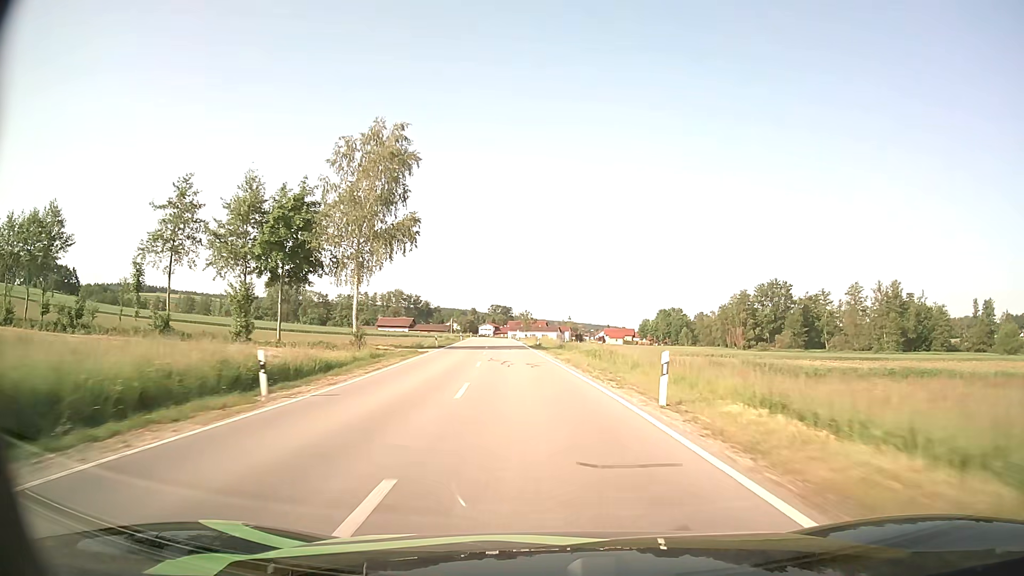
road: secondary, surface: asphalt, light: Day
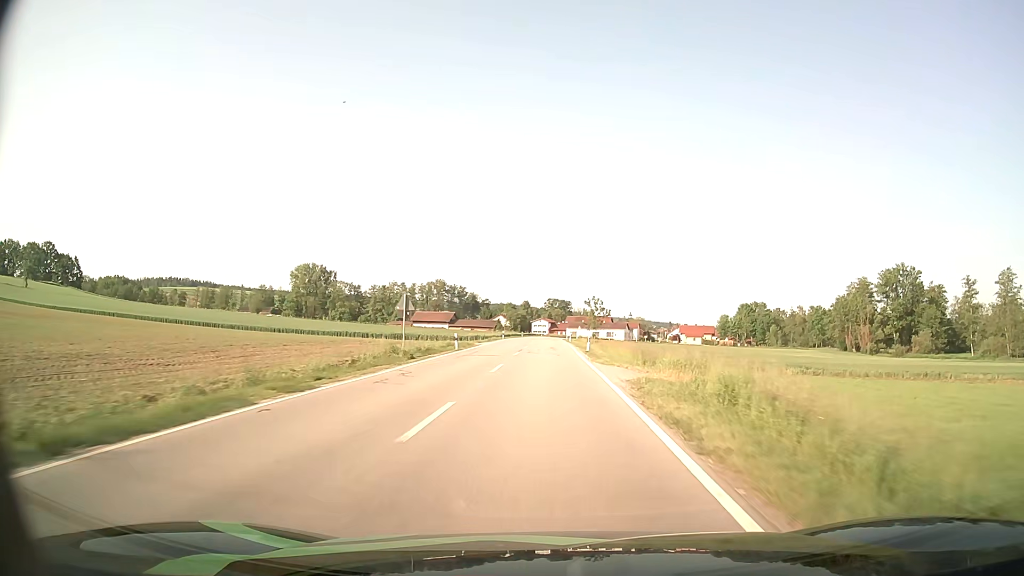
(-3.0, +52.3) m; -5°
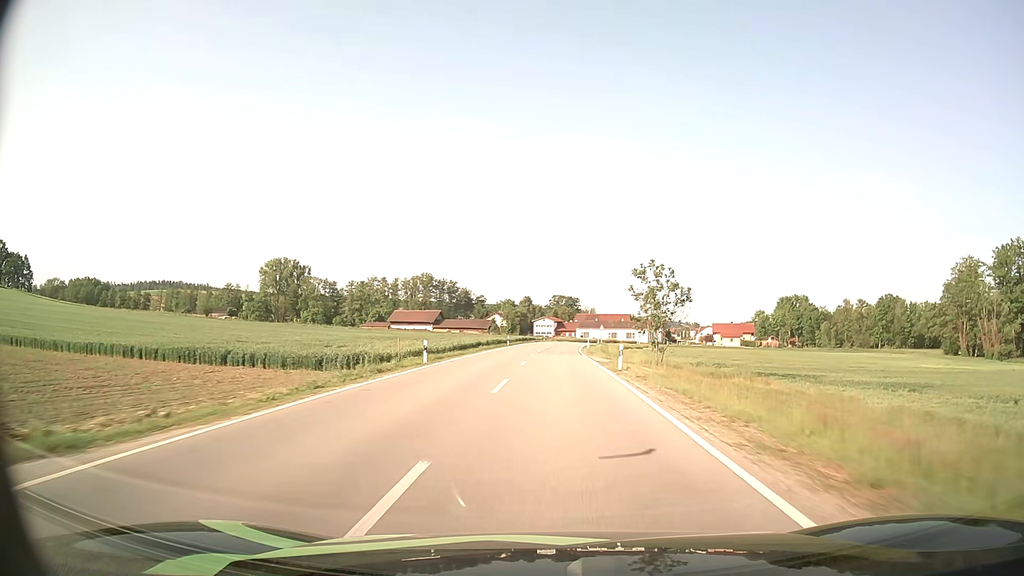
(0.0, +51.5) m; 0°
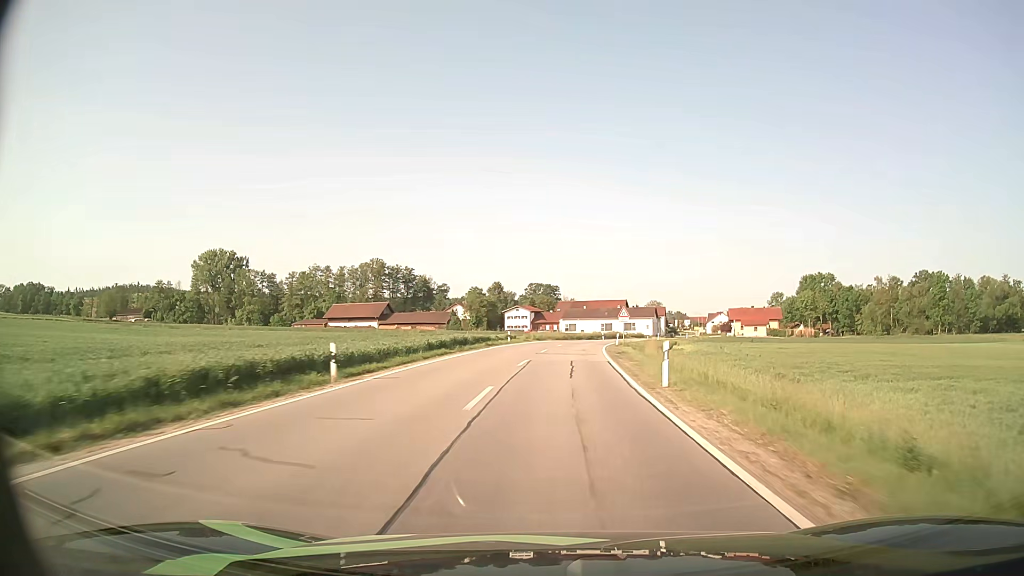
(+0.7, +49.8) m; +2°
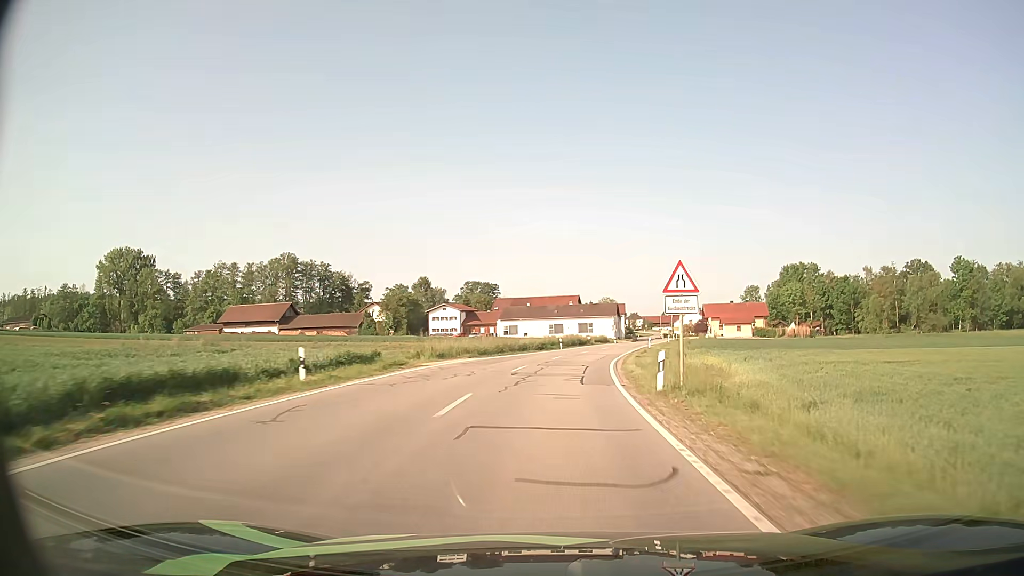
(+1.4, +34.8) m; +5°
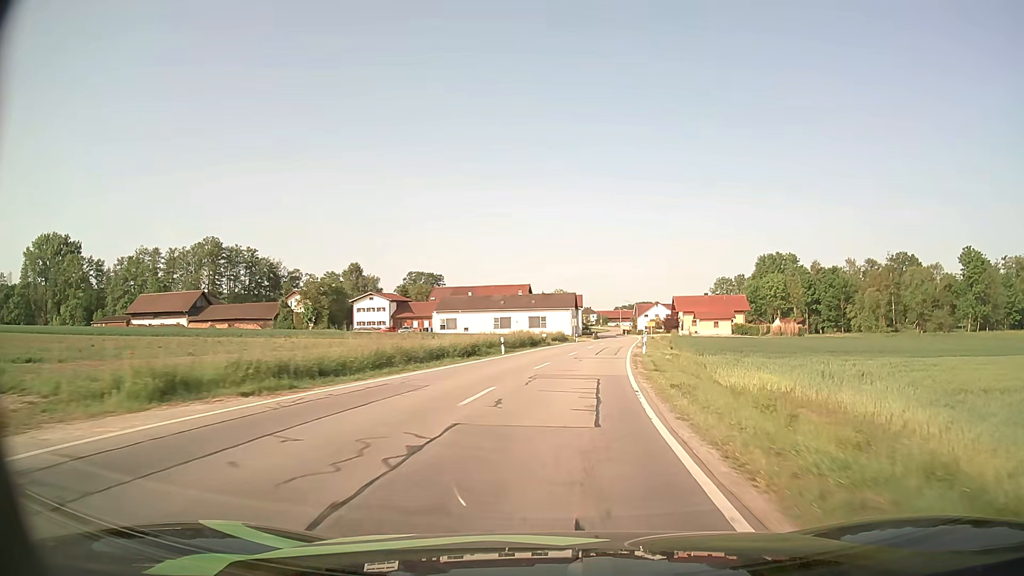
(+0.7, +21.7) m; +4°
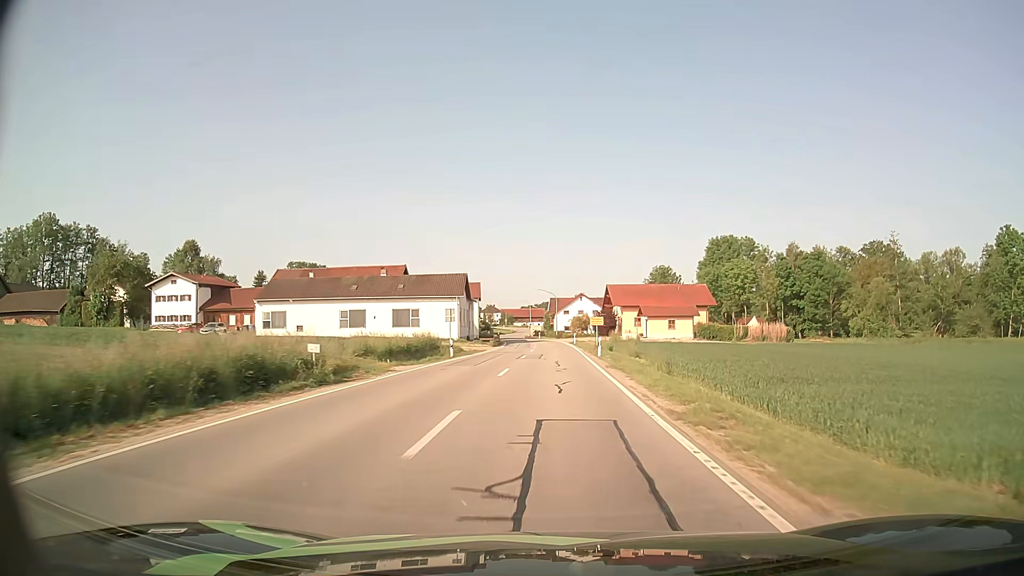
(+3.2, +40.1) m; +8°
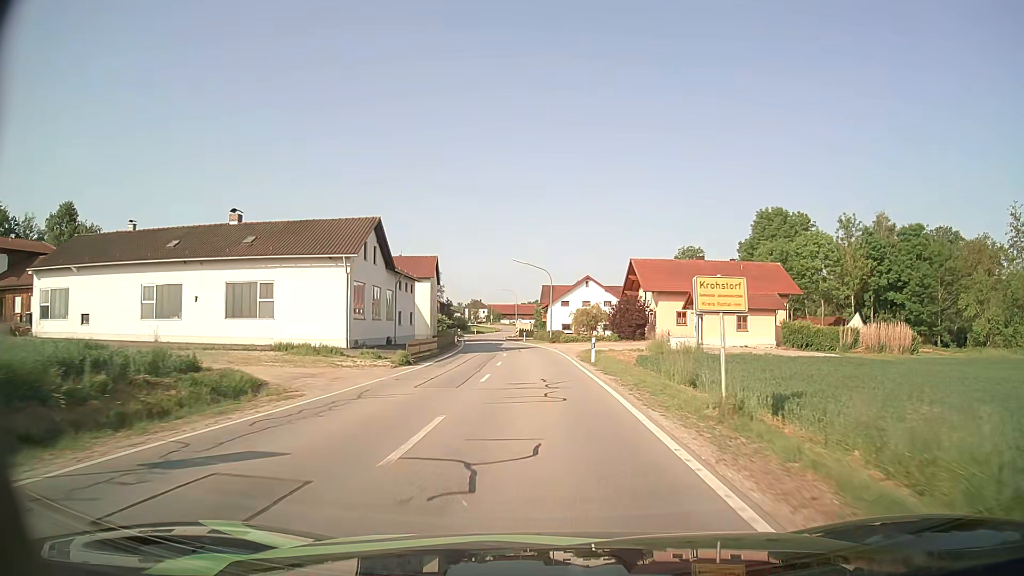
(+0.4, +37.2) m; 0°
(0, +10) (0, +20) (-1, +30) (-1, +40) (-2, +50) (-3, +60) (-4, +70) (-6, +80) (-7, +90) (-7, +100) m
